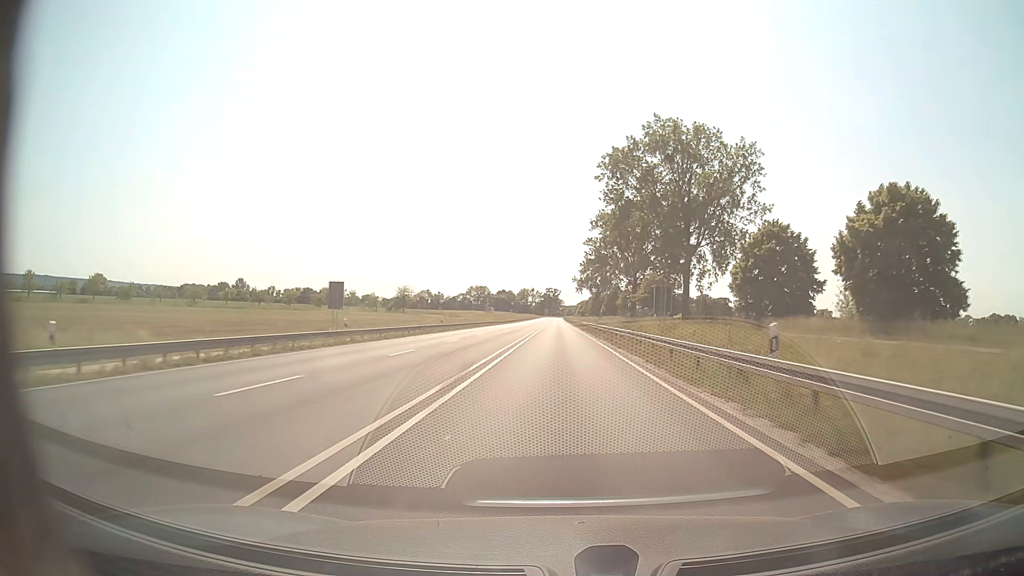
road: primary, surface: asphalt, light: Day
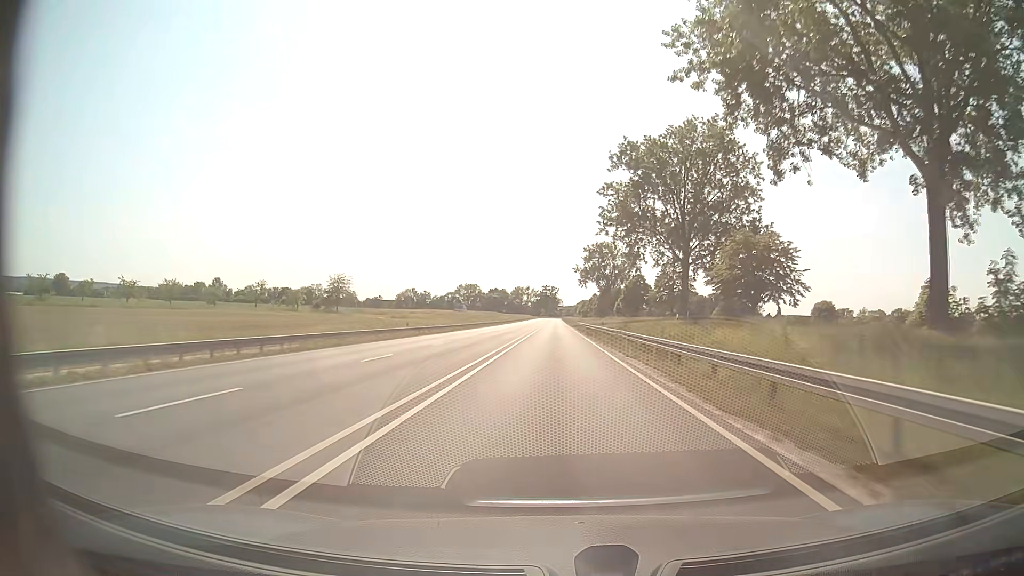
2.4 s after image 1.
(+0.3, +63.1) m; 0°
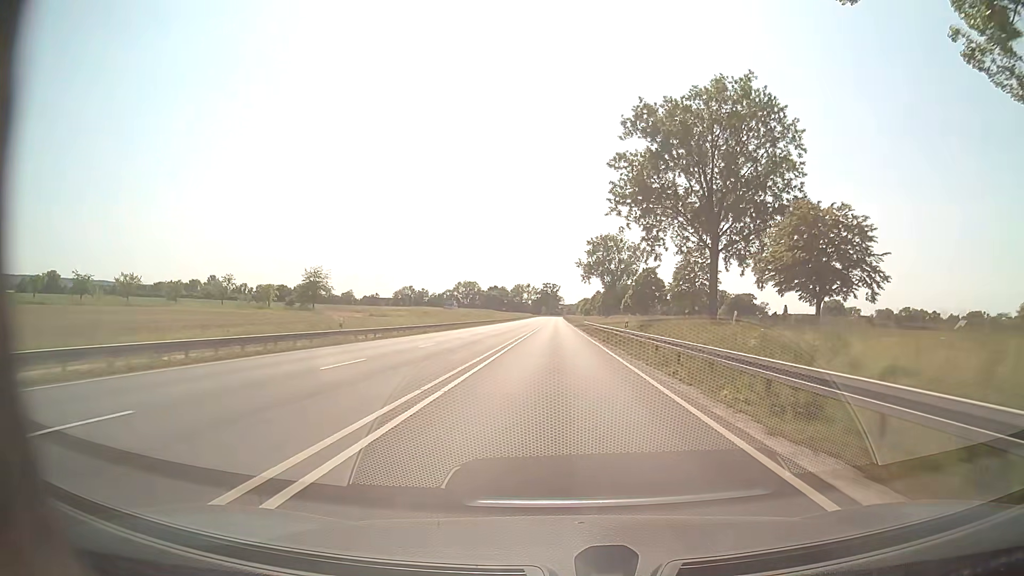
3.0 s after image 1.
(0.0, +15.8) m; 0°
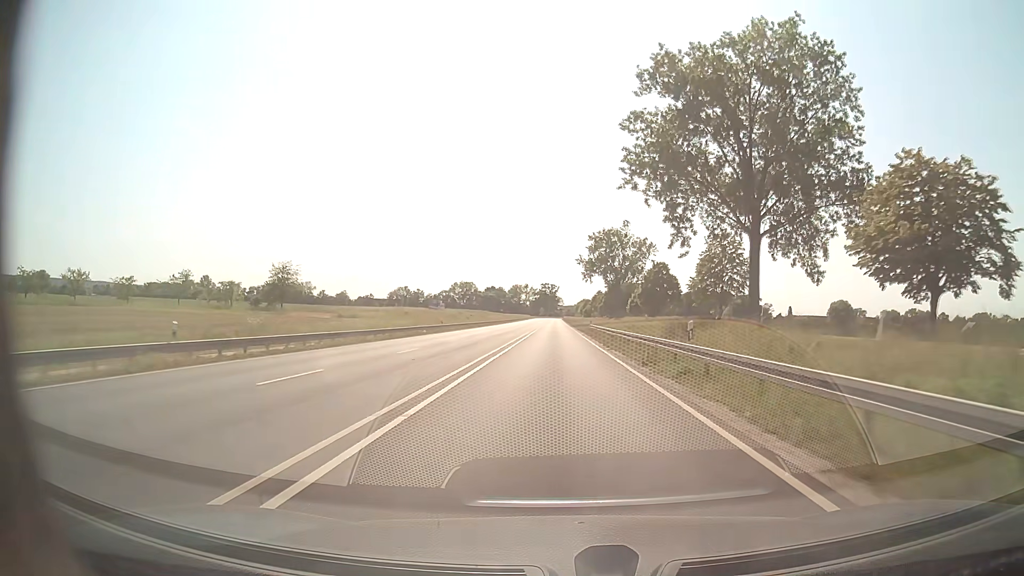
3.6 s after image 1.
(0.0, +15.8) m; 0°
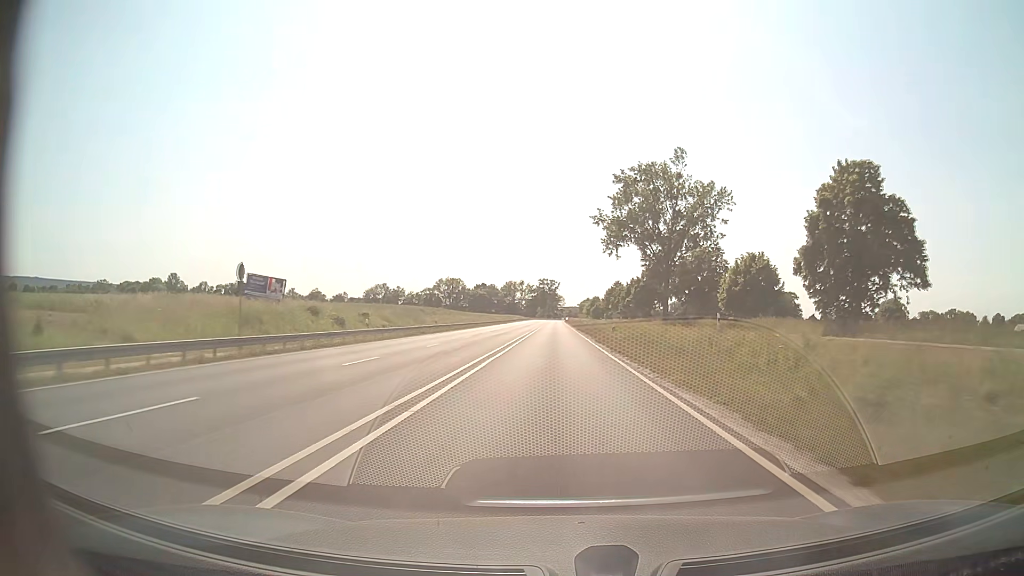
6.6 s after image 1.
(0.0, +79.1) m; 0°
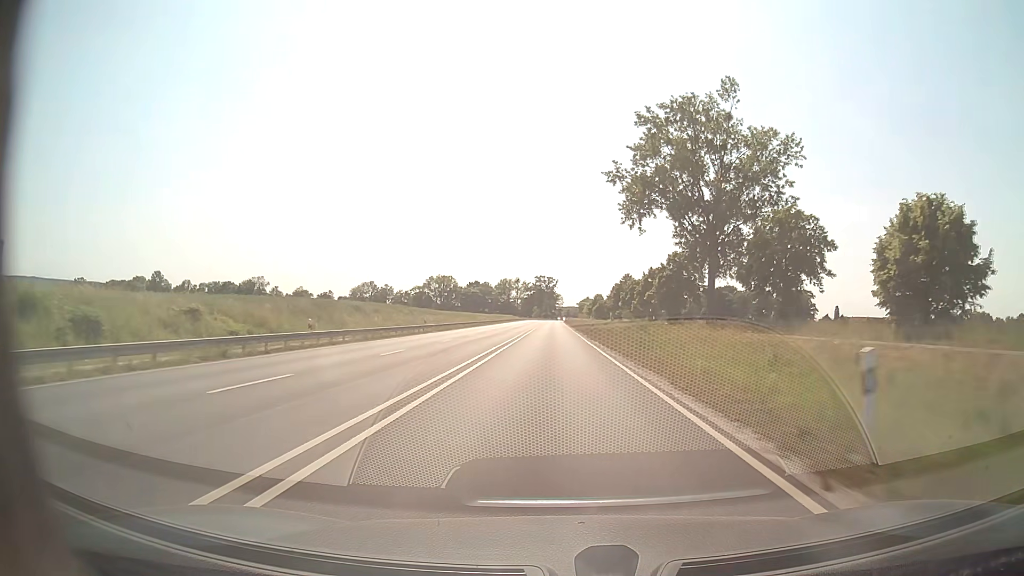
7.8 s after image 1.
(+0.1, +31.7) m; 0°
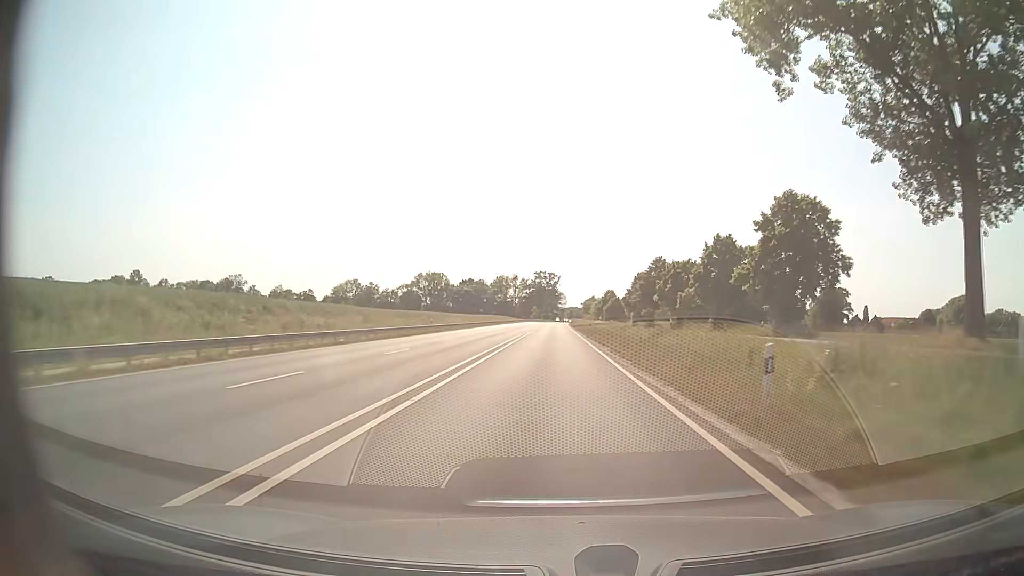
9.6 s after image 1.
(-0.1, +47.5) m; 0°
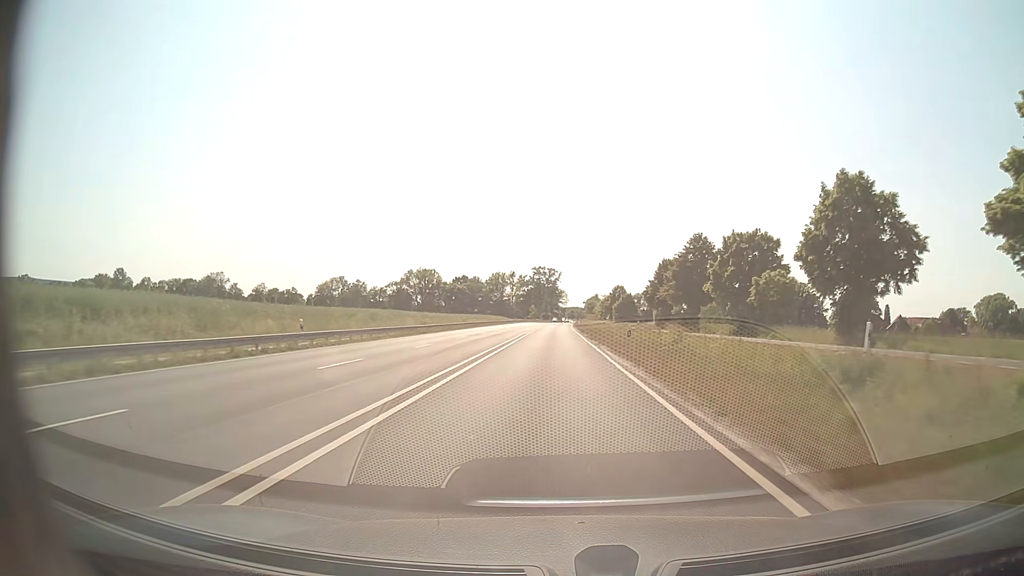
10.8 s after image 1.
(0.0, +31.6) m; 0°
(0, +10) (0, +20) (0, +30) (0, +40) (0, +50) (0, +60) (0, +70) (0, +80) (0, +90) (0, +100) m
